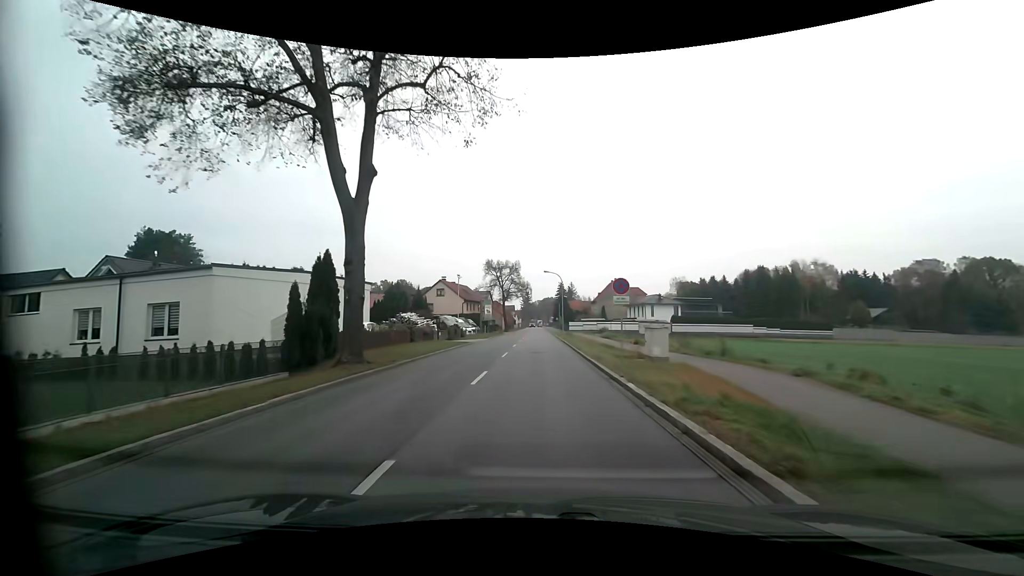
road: primary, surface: asphalt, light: Day
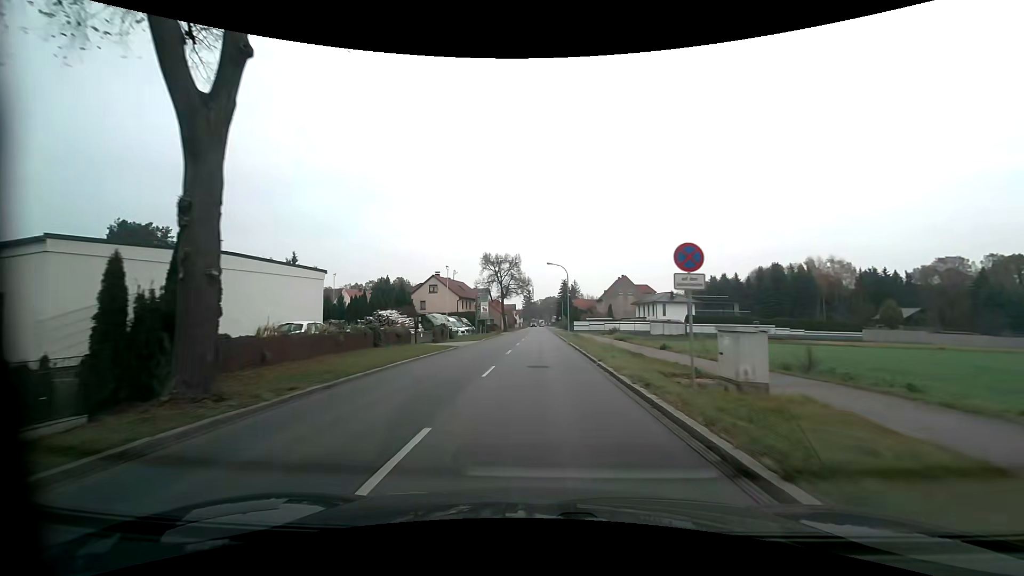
(0.0, +7.7) m; 0°
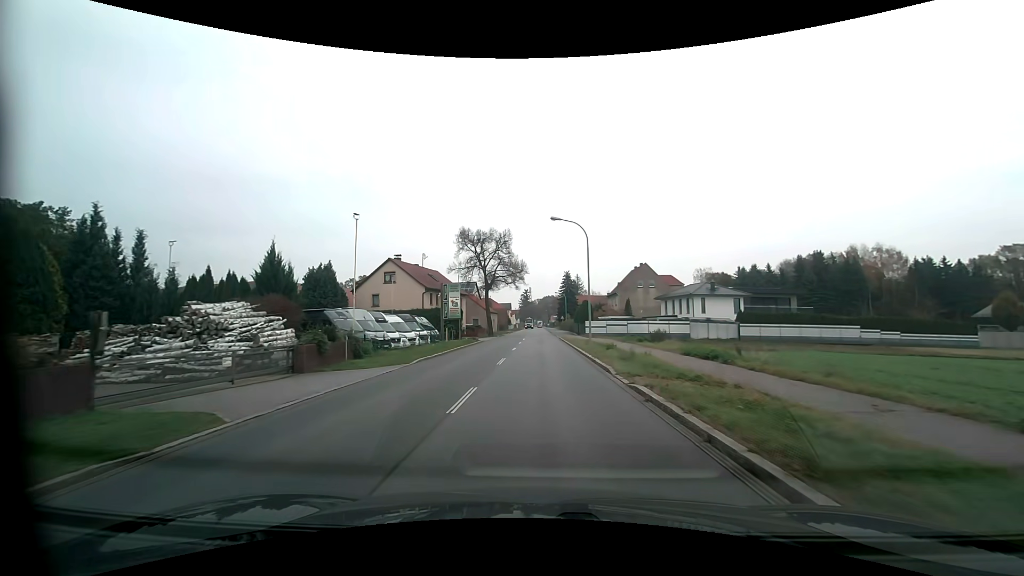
(0.0, +22.9) m; 0°
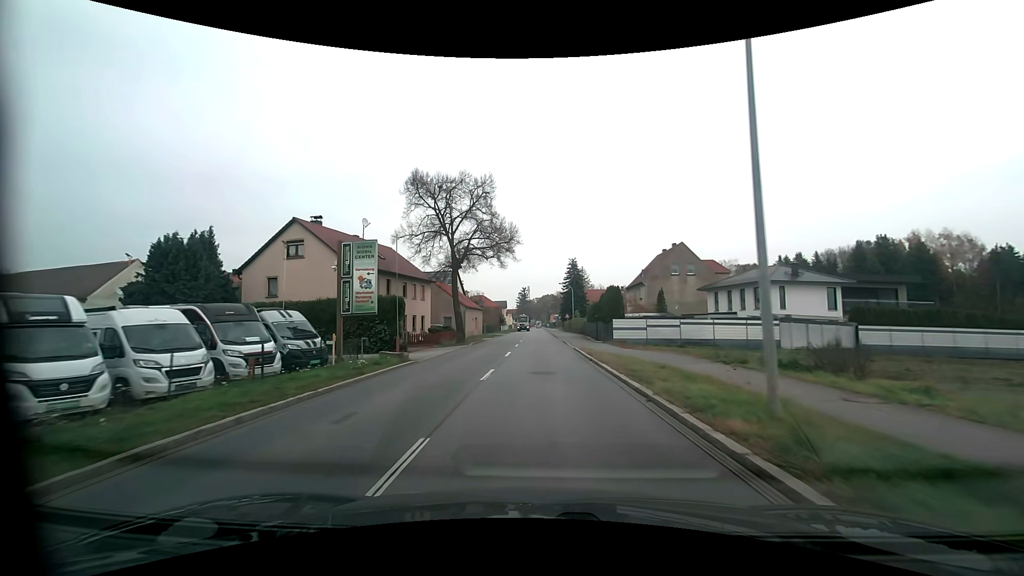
(0.0, +22.7) m; 0°
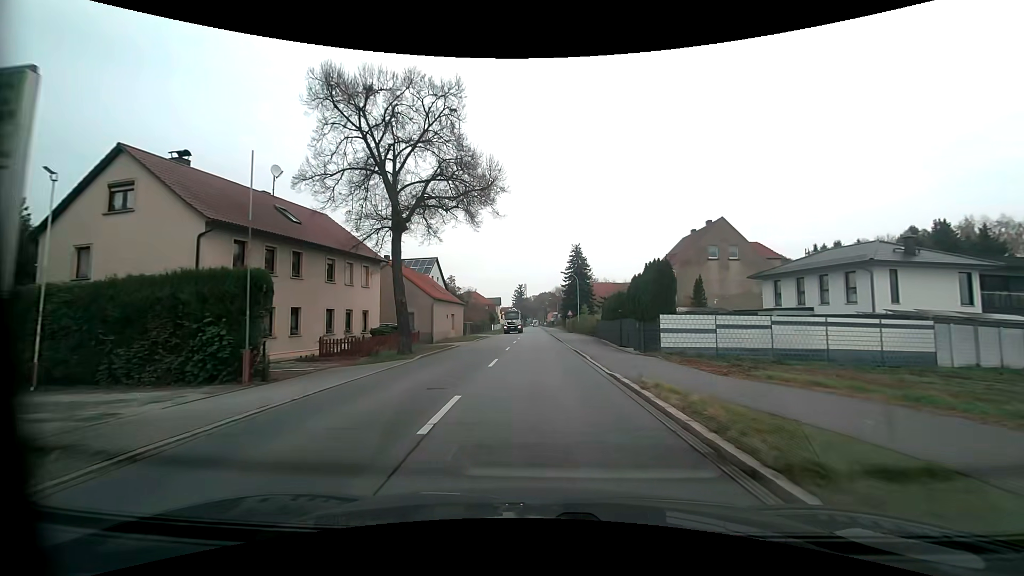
(0.0, +15.0) m; 0°
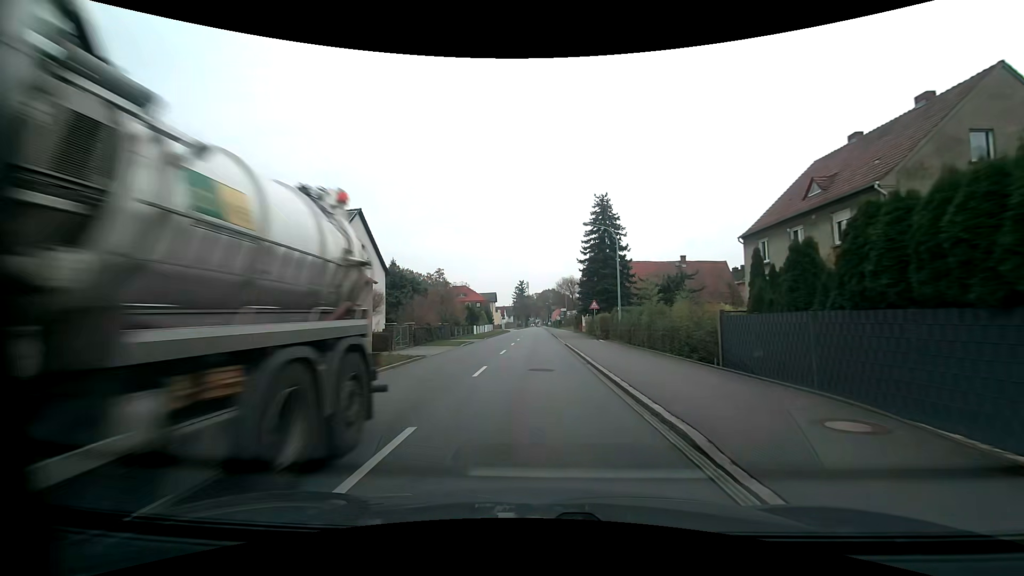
(+0.1, +29.8) m; 0°
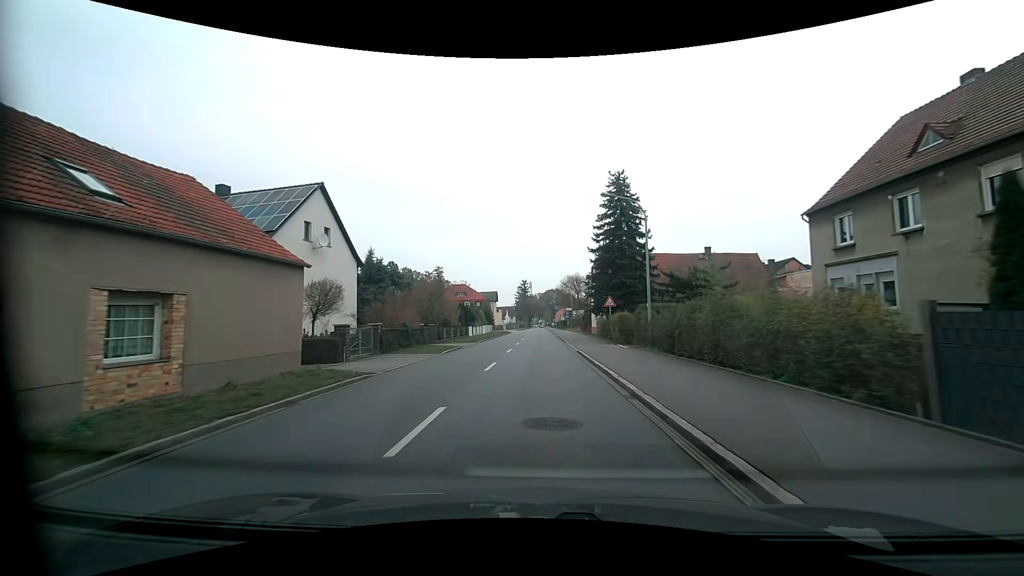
(-0.1, +7.4) m; -1°
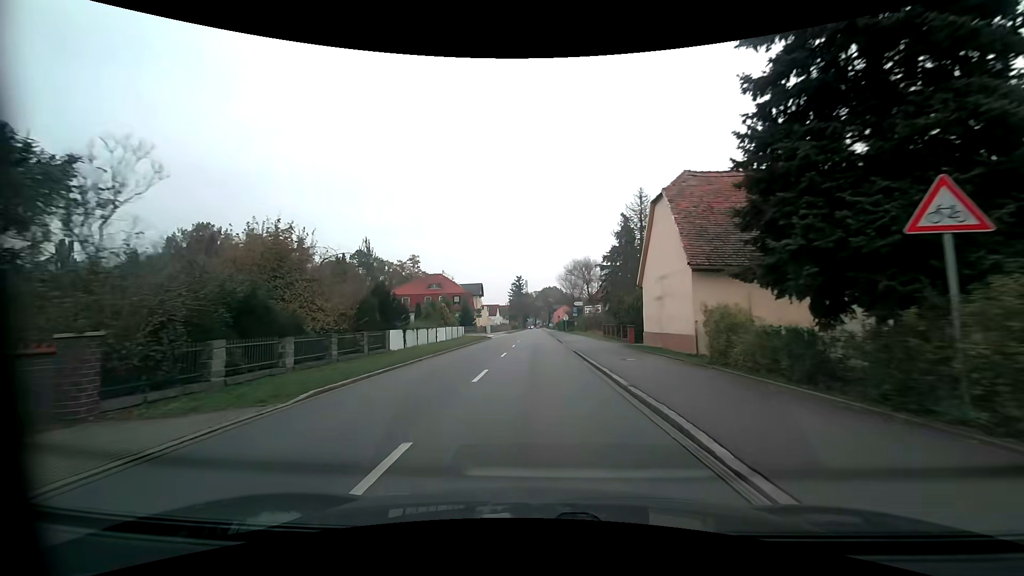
(+0.1, +29.6) m; 0°
(0, +10) (0, +20) (0, +30) (0, +40) (0, +50) (0, +60) (0, +70) (0, +80) (+1, +90) (+1, +100) m
